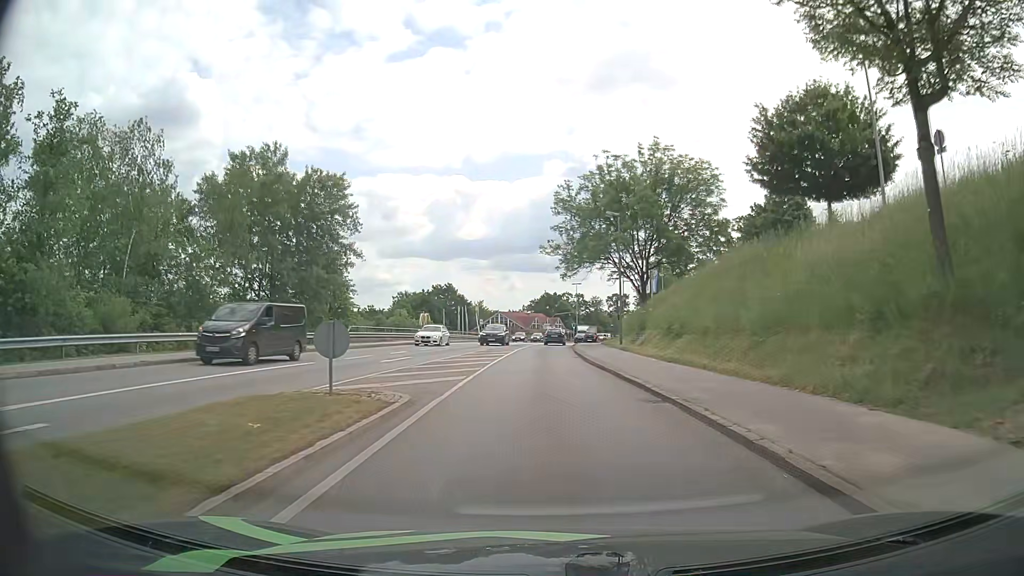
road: tertiary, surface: asphalt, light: Day
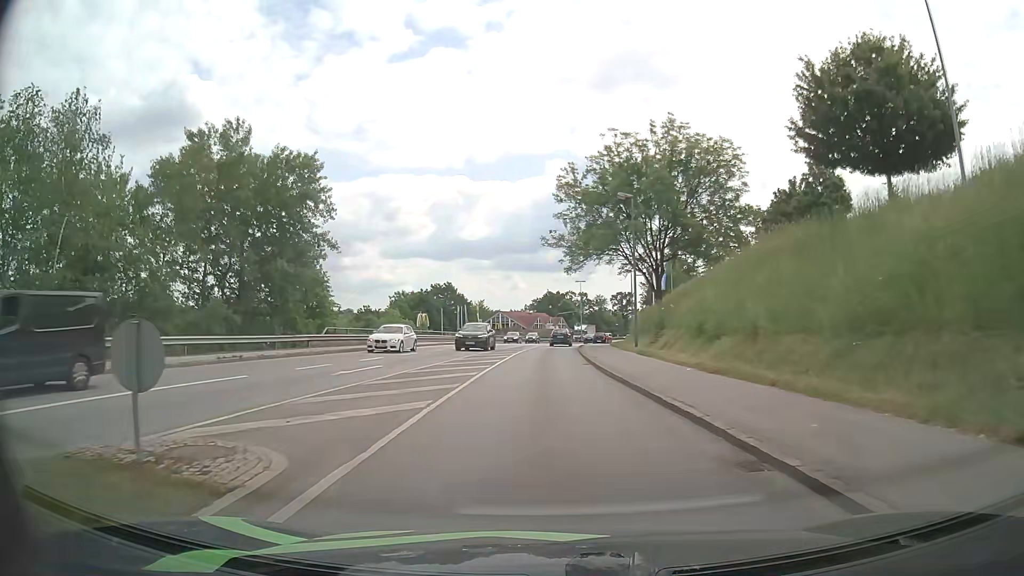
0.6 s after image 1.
(0.0, +5.5) m; 0°
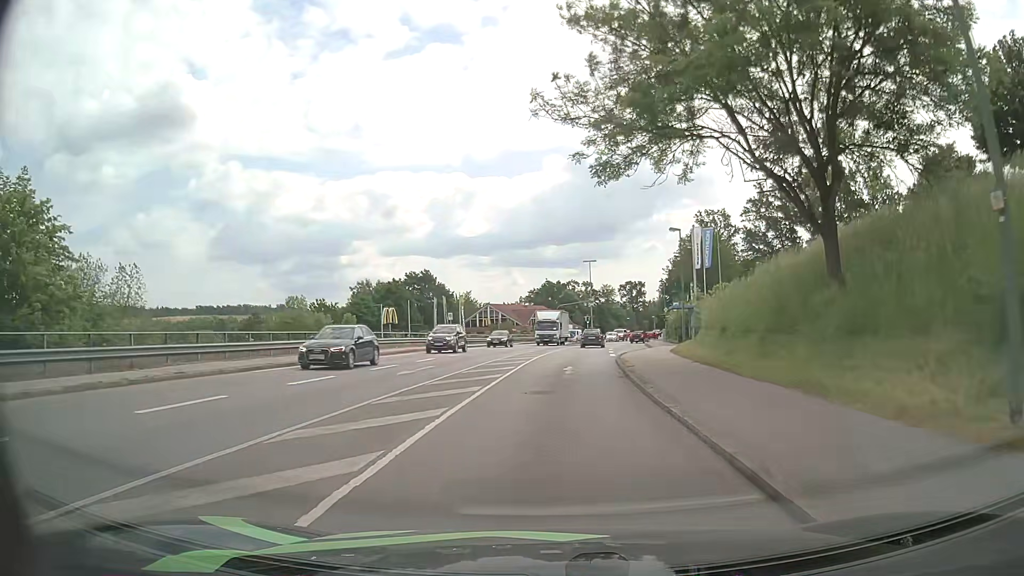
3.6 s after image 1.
(+0.2, +28.0) m; 0°
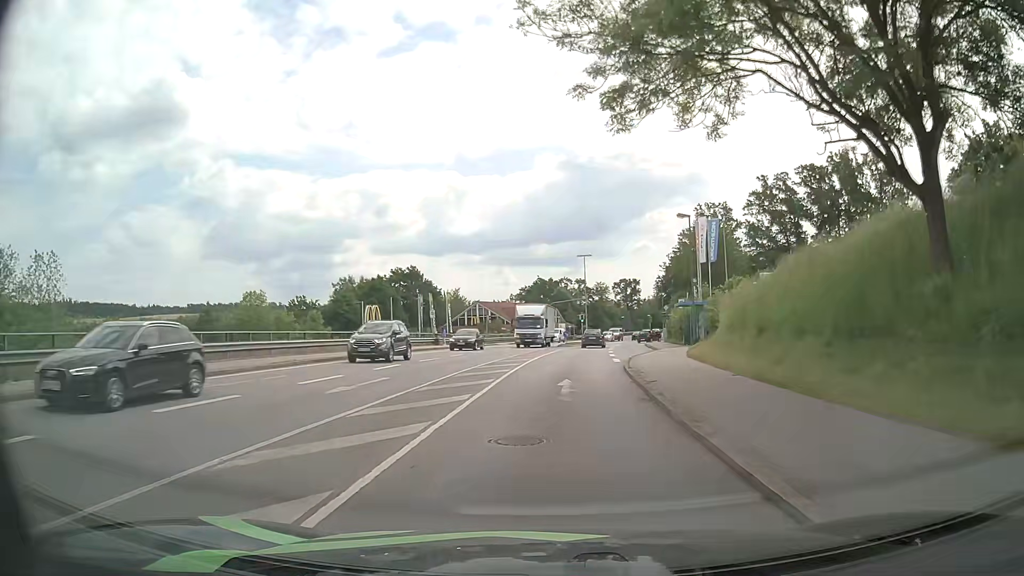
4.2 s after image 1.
(0.0, +5.6) m; +1°
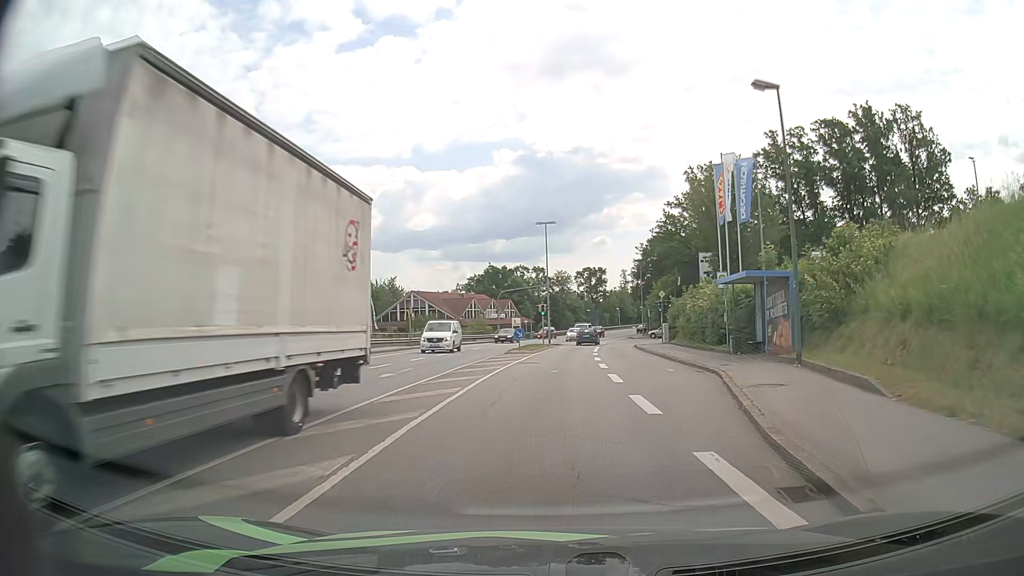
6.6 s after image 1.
(+0.7, +22.4) m; +4°
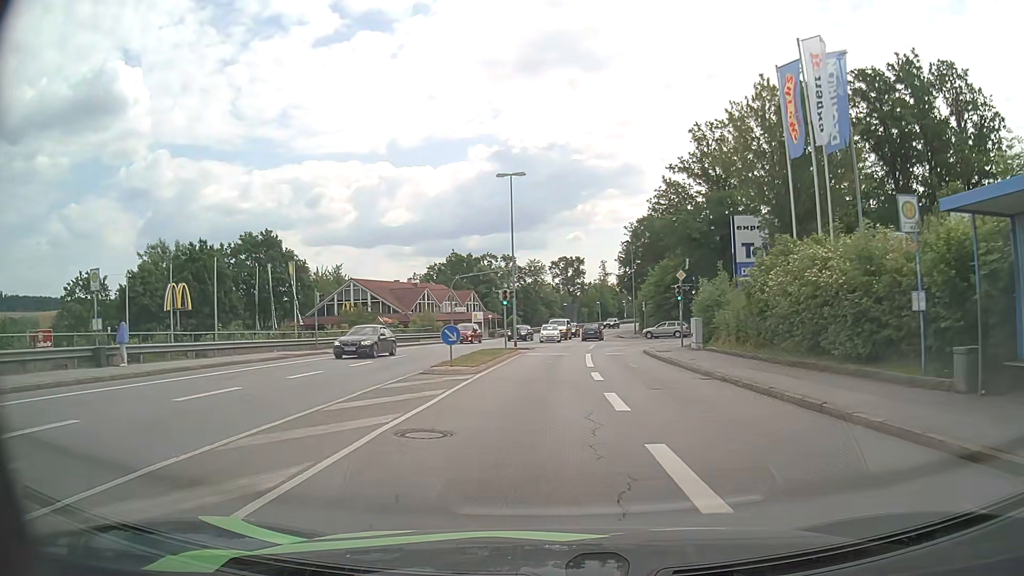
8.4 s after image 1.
(+0.3, +17.5) m; +2°
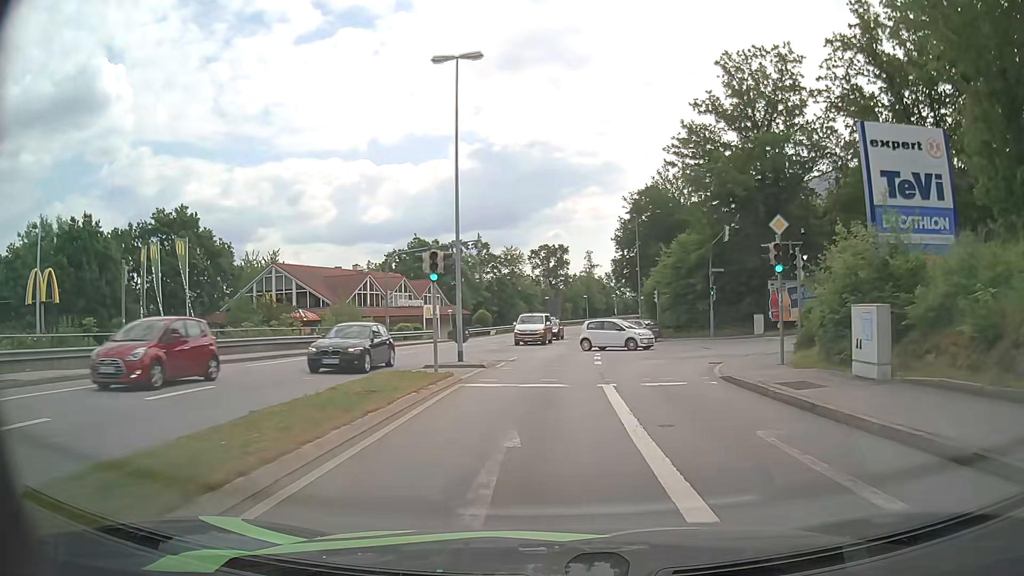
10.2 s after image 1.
(+0.2, +18.1) m; +1°
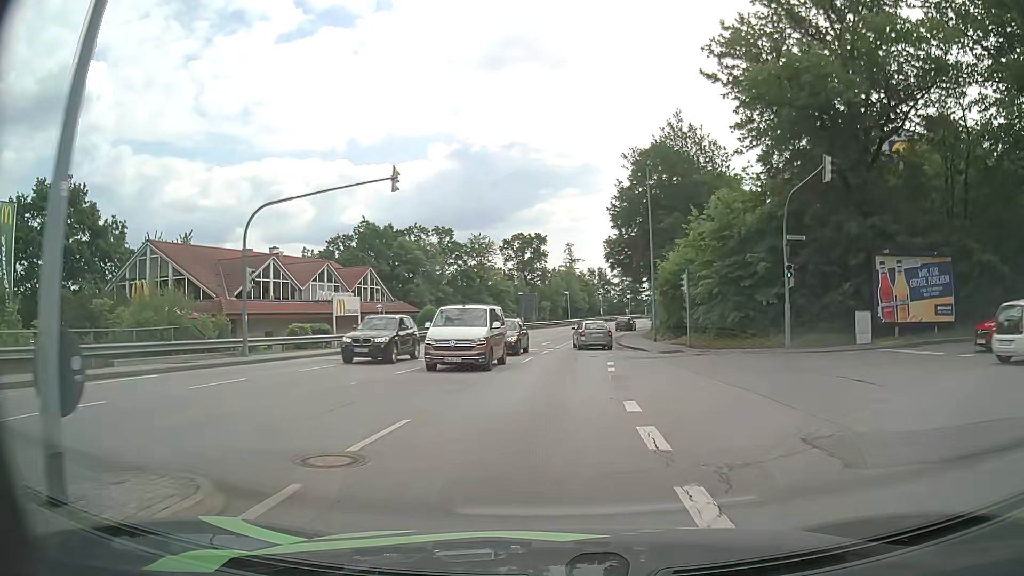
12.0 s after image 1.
(+0.4, +17.7) m; +2°
(0, +10) (+1, +20) (+1, +30) (+2, +40) (+3, +50) (+5, +60) (+7, +70) (+10, +79) (+14, +88) (+17, +98) m
